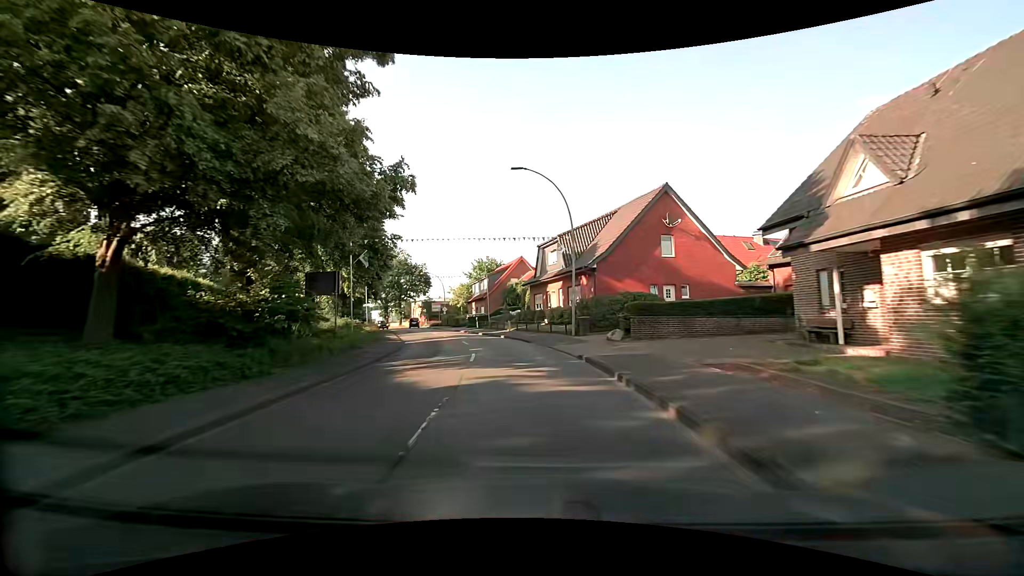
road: secondary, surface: asphalt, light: Day
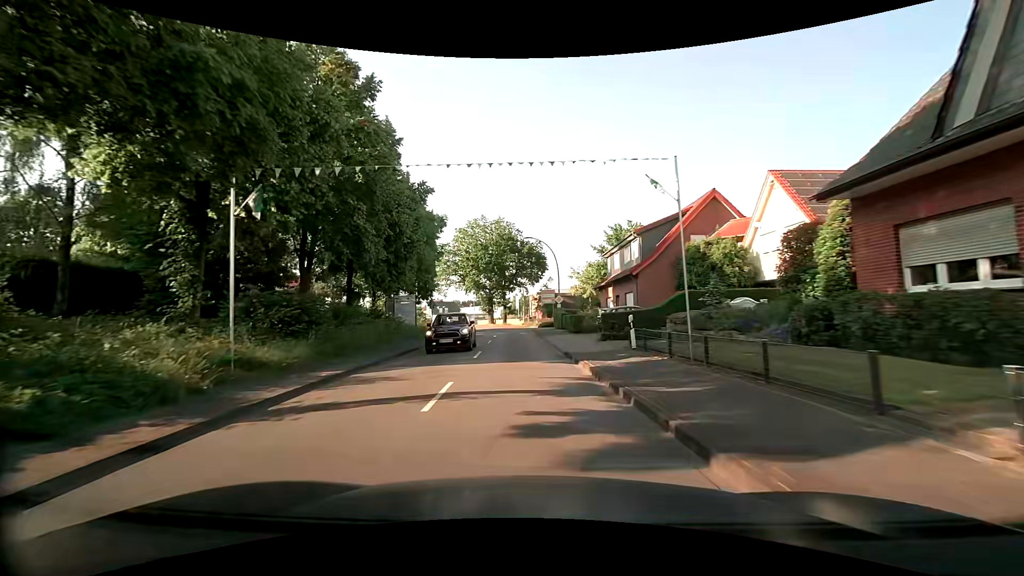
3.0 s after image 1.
(-4.5, +33.7) m; -16°
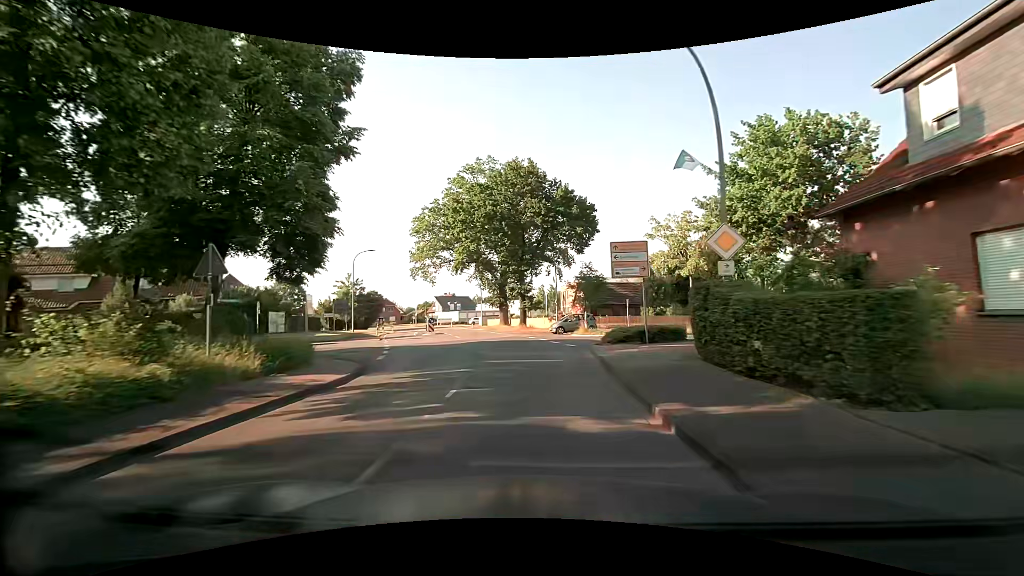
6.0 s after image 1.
(-1.0, +35.0) m; -3°
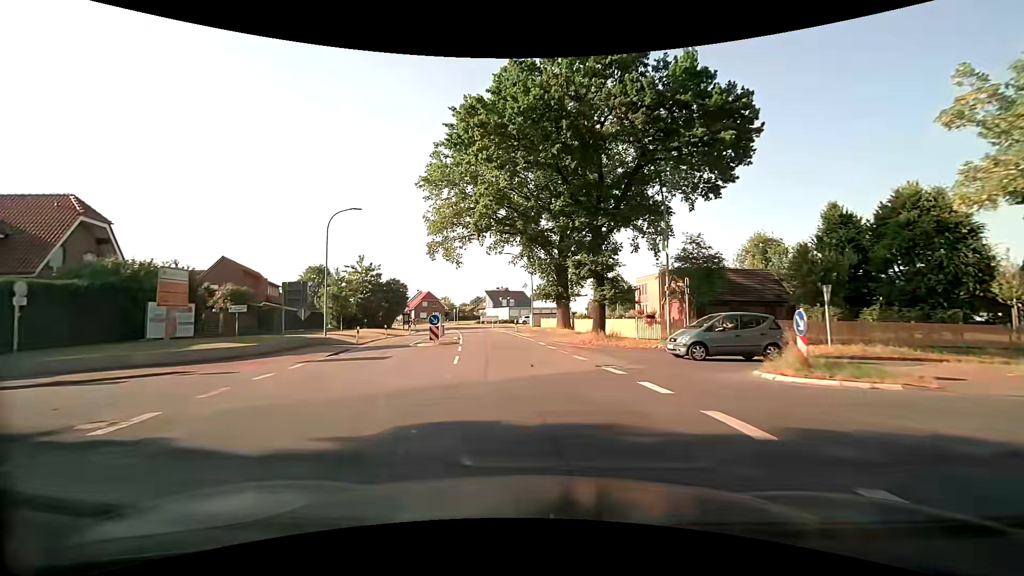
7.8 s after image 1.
(-1.0, +21.4) m; -7°
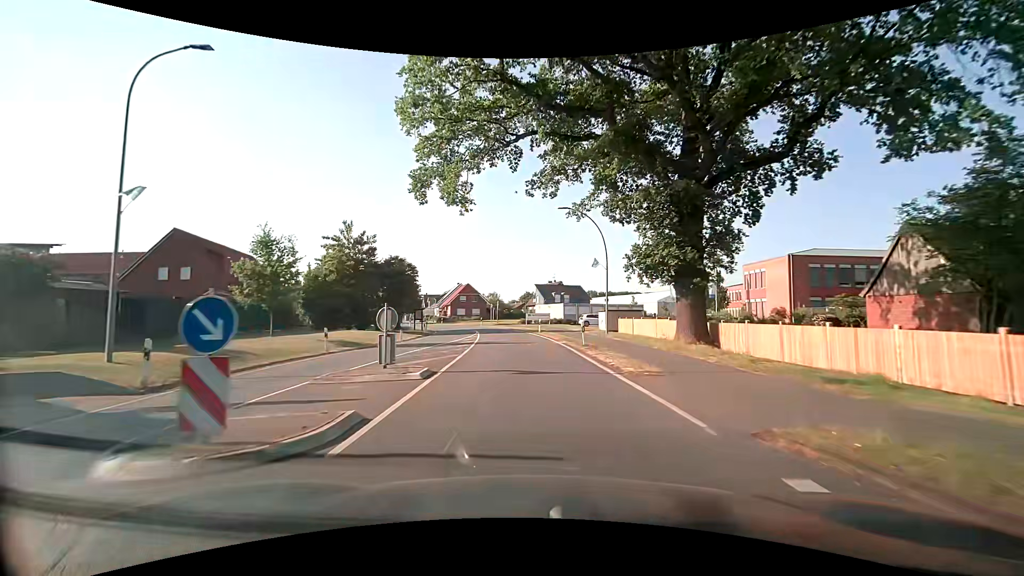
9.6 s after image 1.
(-1.1, +22.1) m; -5°
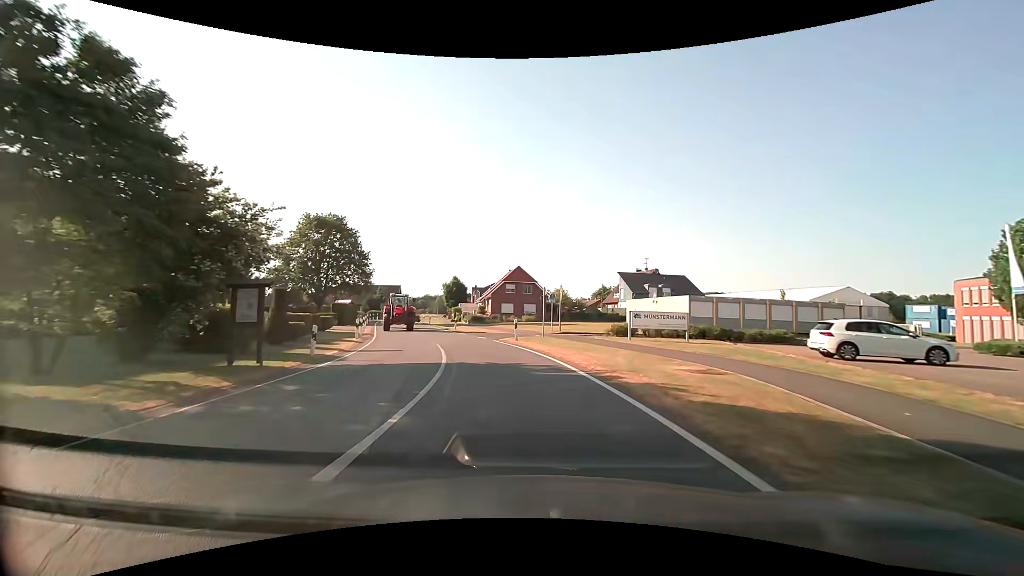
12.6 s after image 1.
(-2.4, +38.1) m; -8°
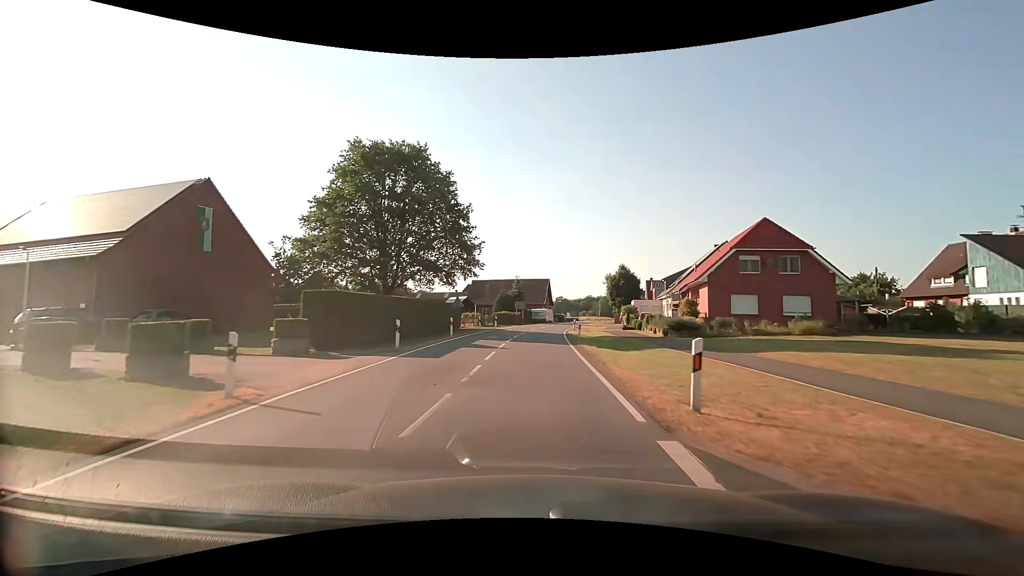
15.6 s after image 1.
(-6.0, +34.5) m; -19°
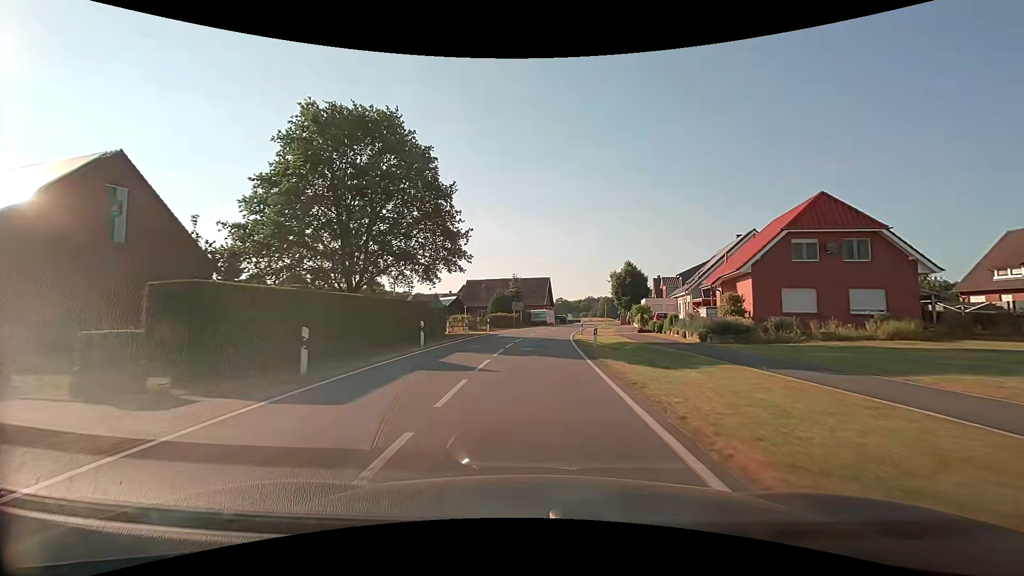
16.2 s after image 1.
(0.0, +7.4) m; 0°
(0, +10) (0, +20) (+1, +30) (+2, +40) (+3, +50) (+4, +60) (+6, +70) (+8, +79) (+10, +89) (+11, +99) m
